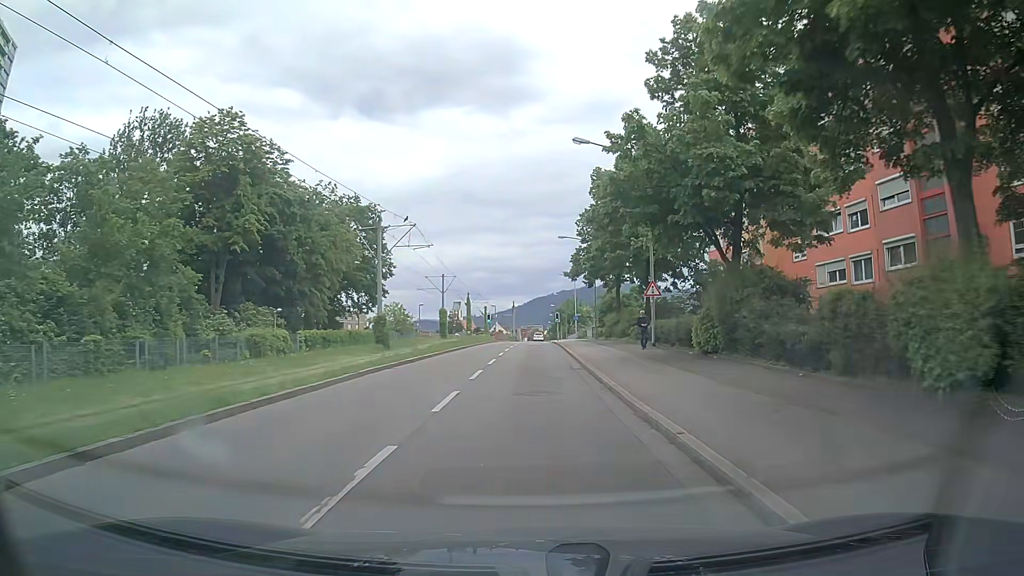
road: tertiary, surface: asphalt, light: Day
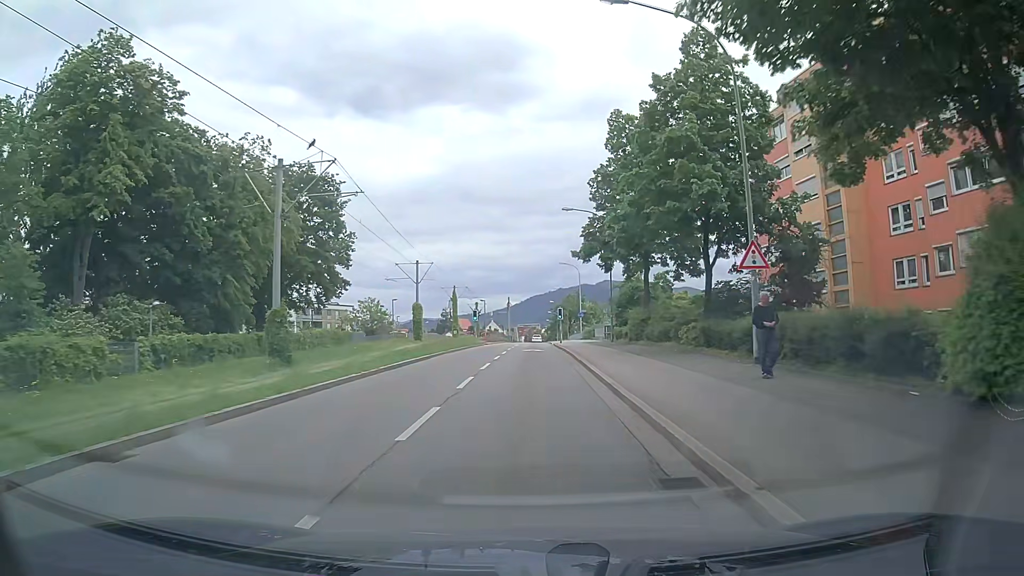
(0.0, +14.8) m; 0°
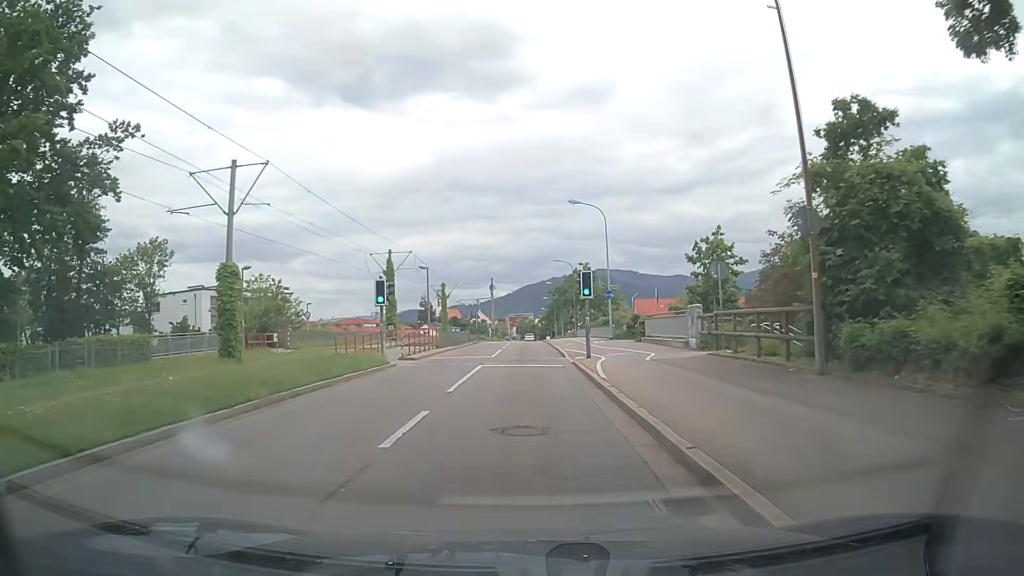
(+0.1, +36.3) m; 0°
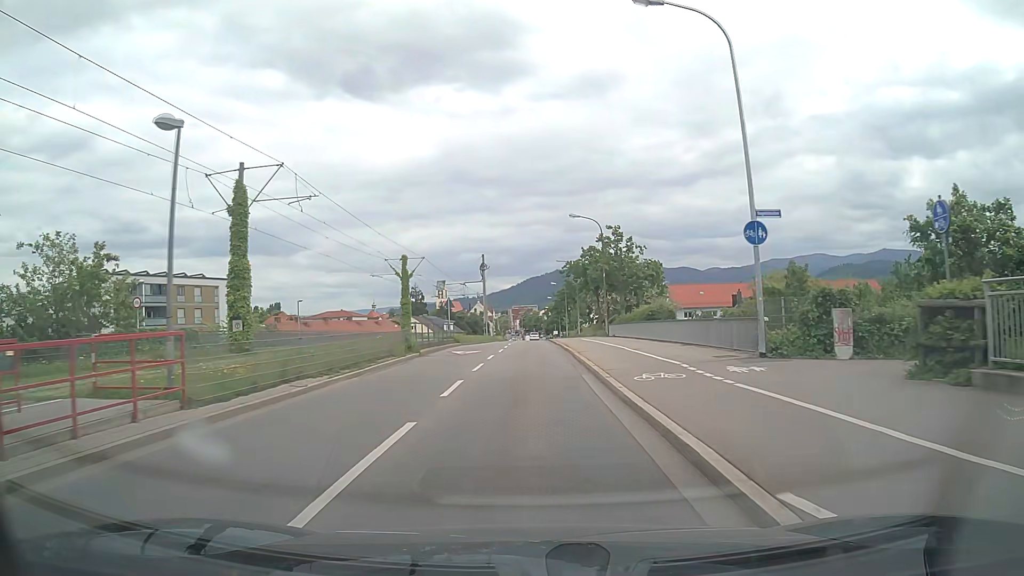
(+0.3, +28.6) m; +1°
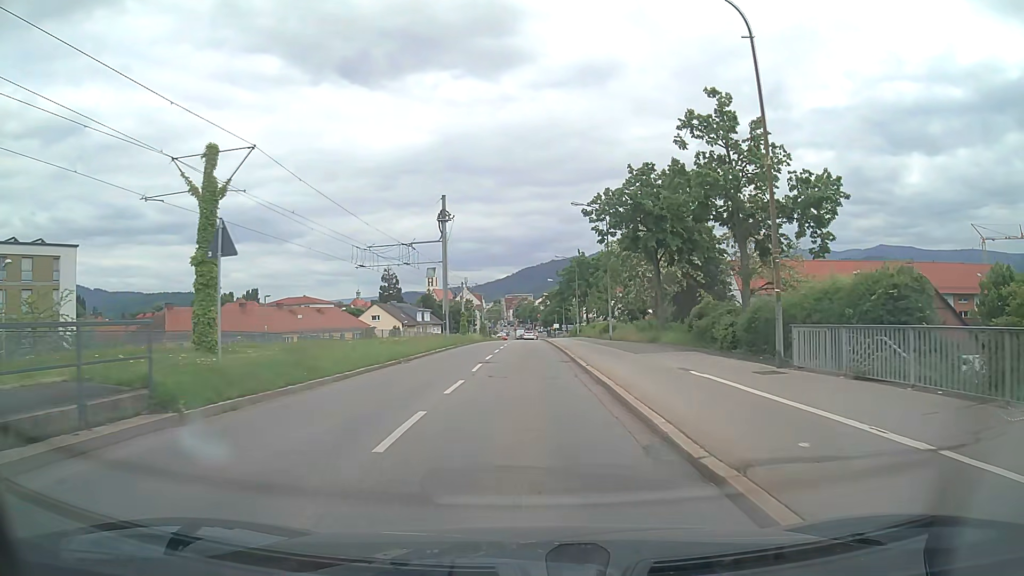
(-0.2, +35.5) m; 0°
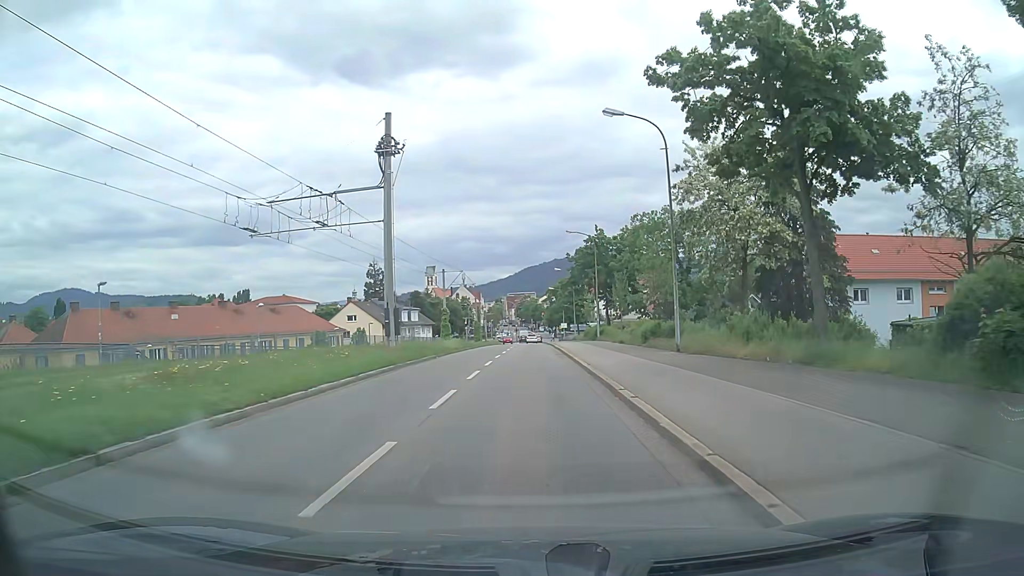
(0.0, +19.9) m; 0°
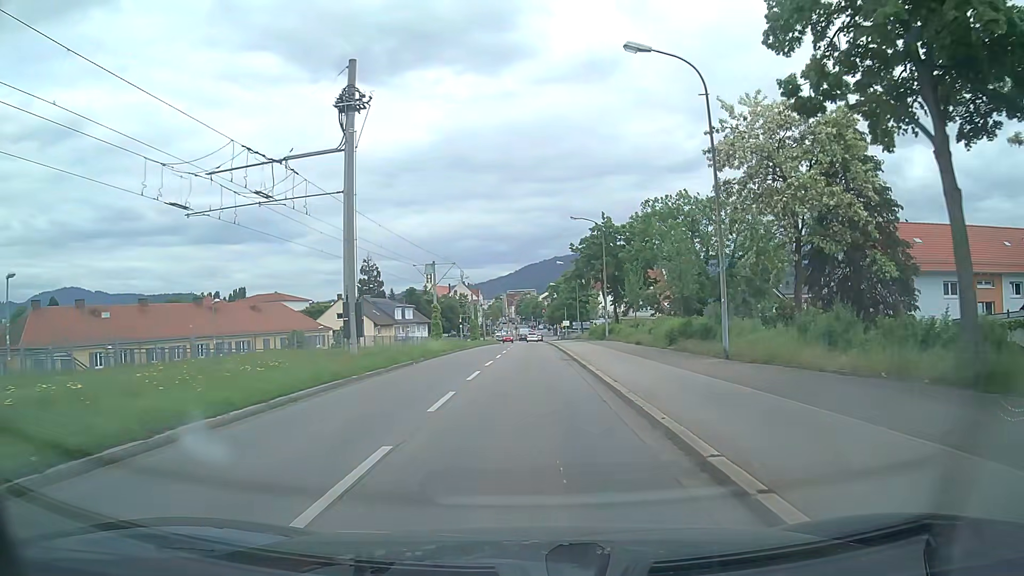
(0.0, +6.3) m; +1°
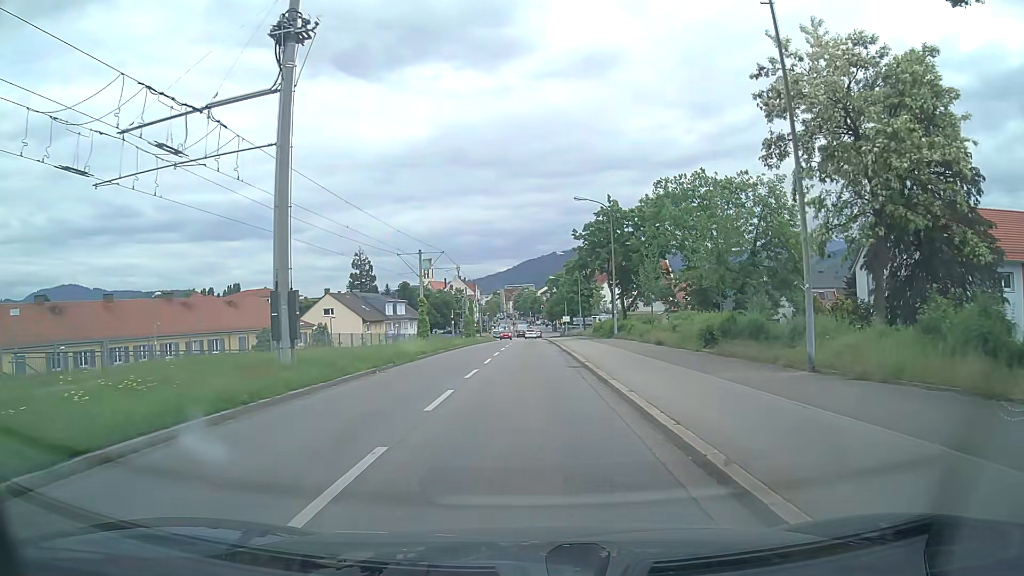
(-0.1, +6.1) m; -1°
(0, +10) (0, +20) (0, +30) (0, +40) (0, +50) (+1, +60) (0, +70) (0, +80) (0, +90) (0, +100) m
